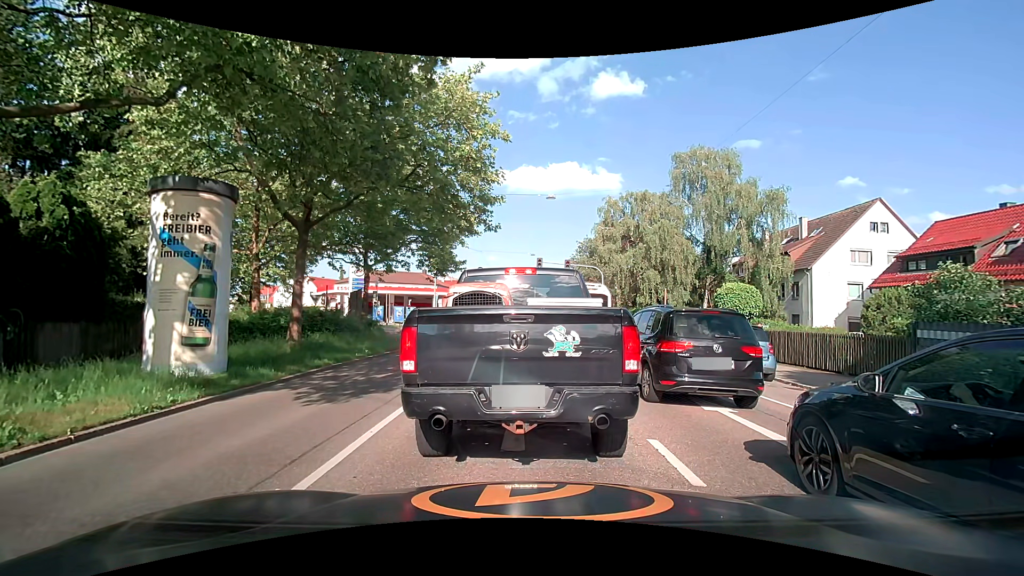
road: secondary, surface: asphalt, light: Day
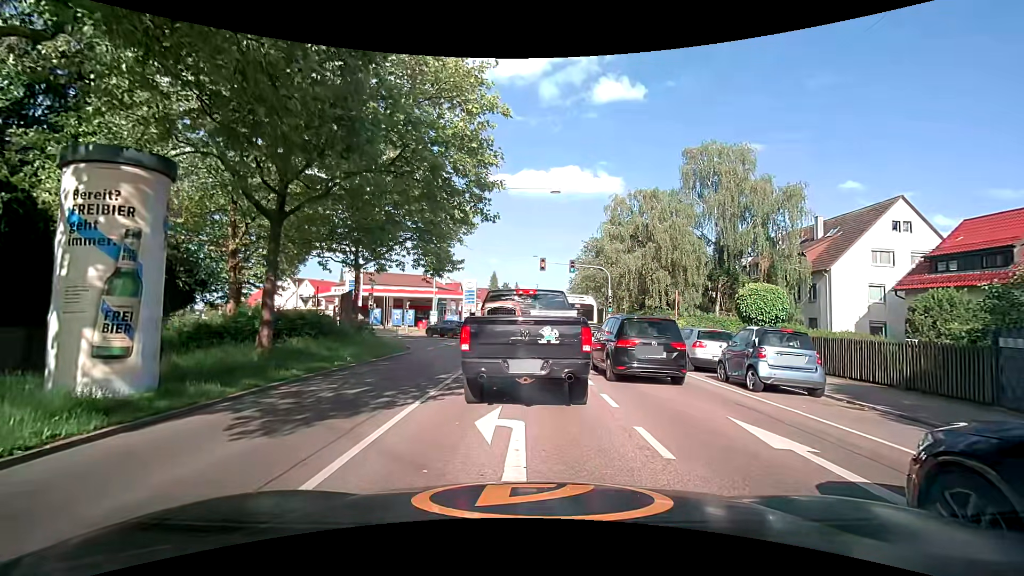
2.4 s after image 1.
(0.0, +2.2) m; -1°
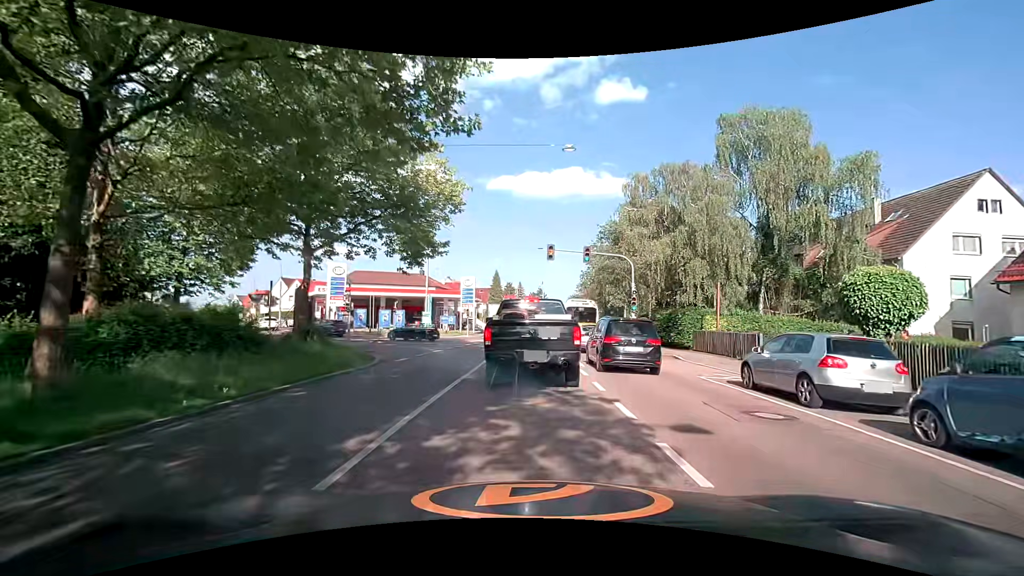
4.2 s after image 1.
(0.0, +7.0) m; 0°
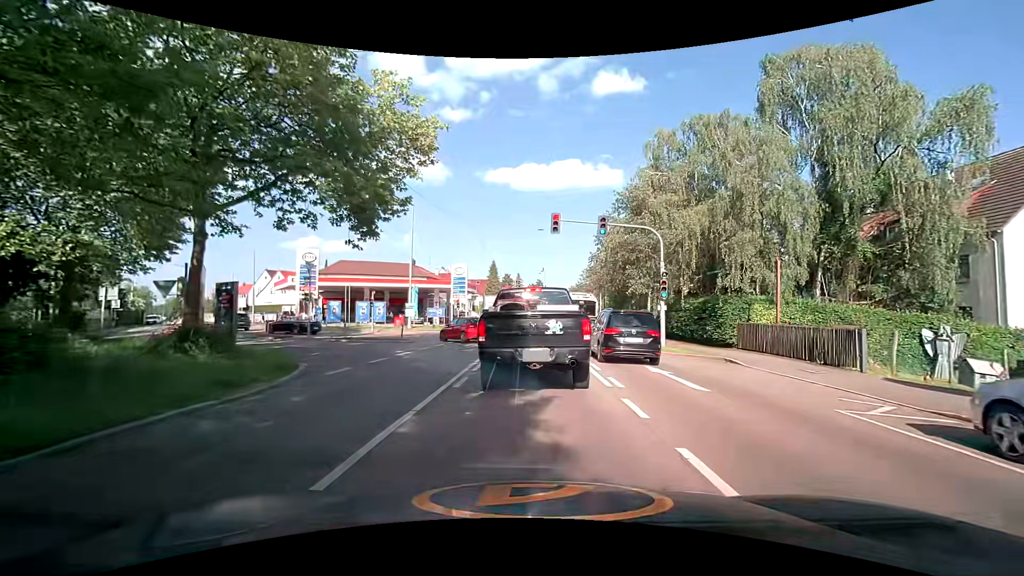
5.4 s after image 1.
(0.0, +6.6) m; -1°
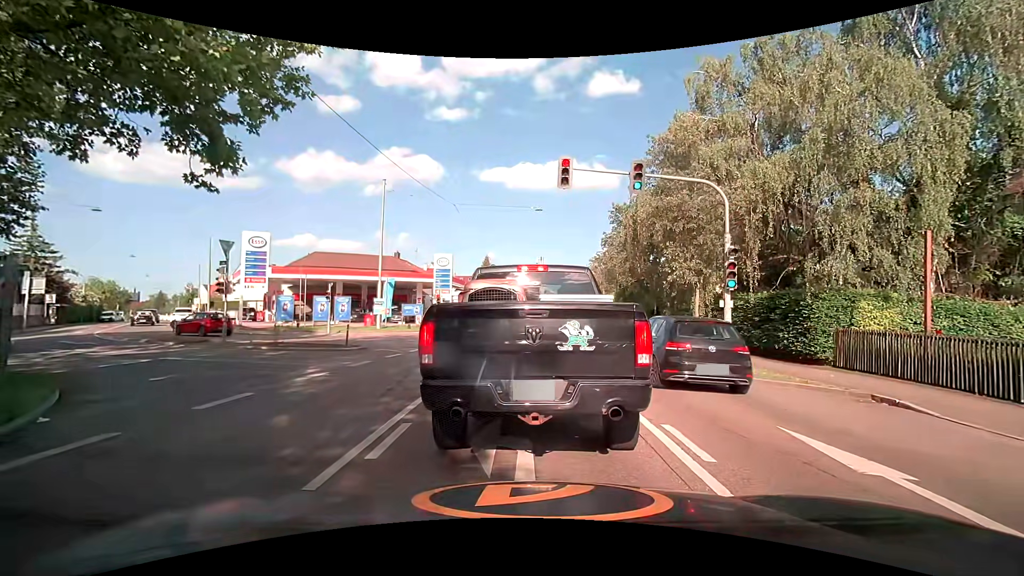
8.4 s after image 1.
(+0.2, +7.5) m; +3°
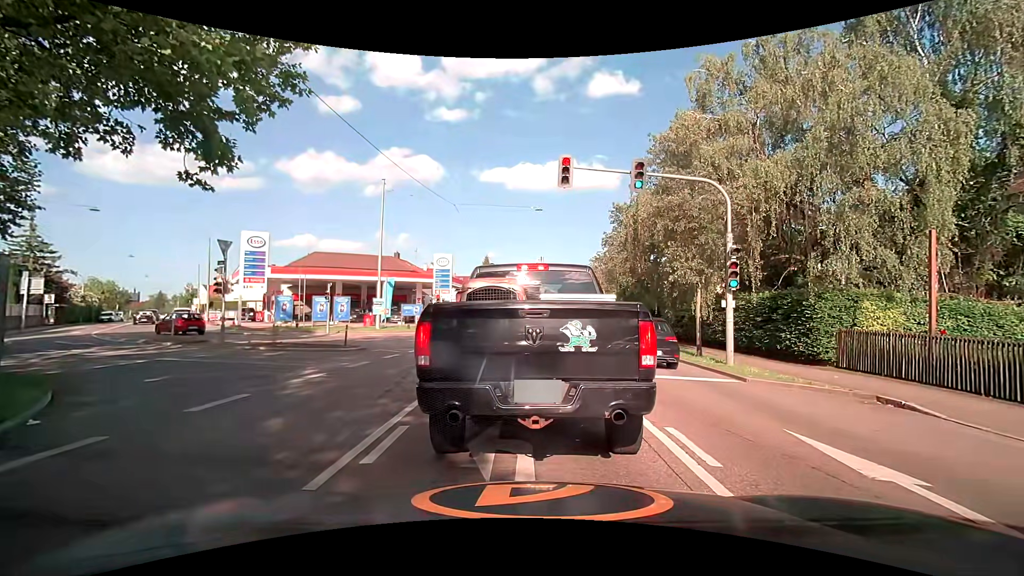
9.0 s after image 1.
(0.0, +0.2) m; 0°
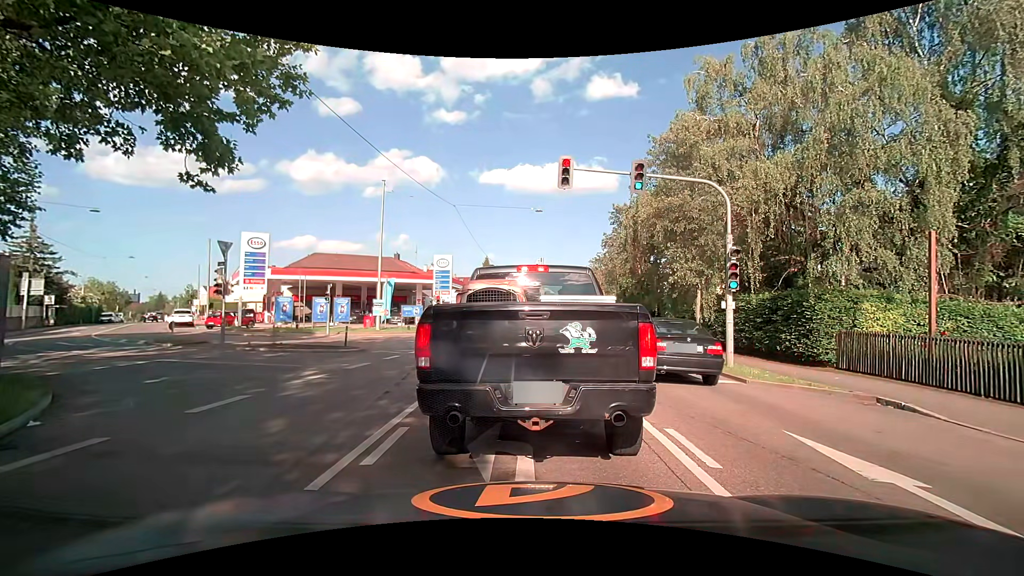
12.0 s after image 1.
(0.0, +0.1) m; 0°
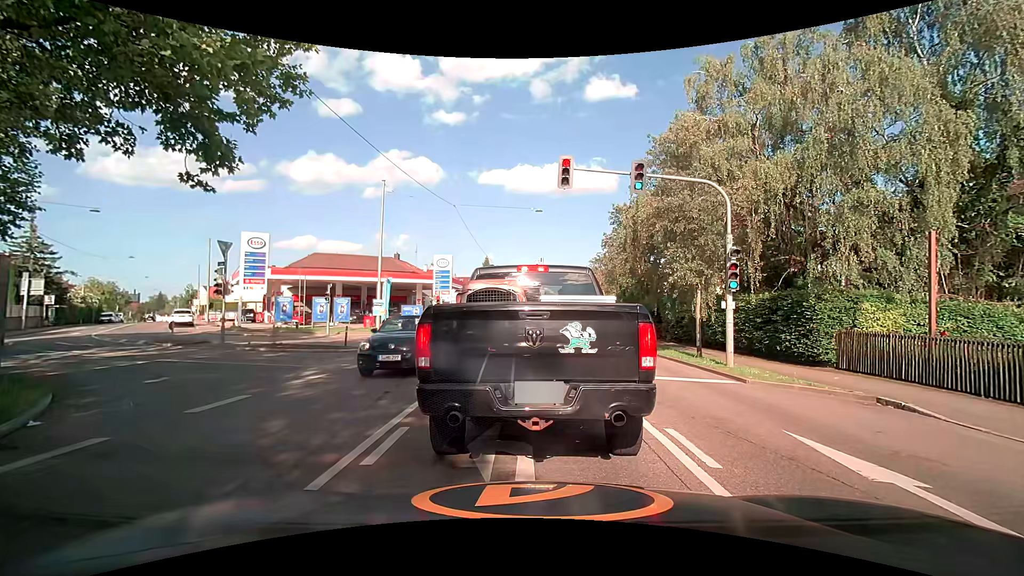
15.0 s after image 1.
(0.0, 0.0) m; 0°
